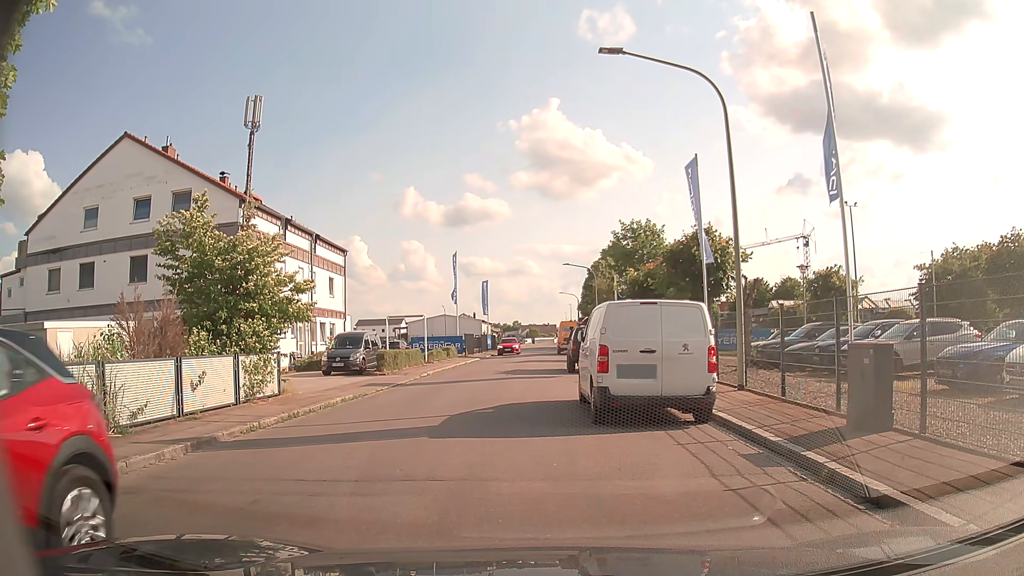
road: residential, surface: asphalt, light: Day
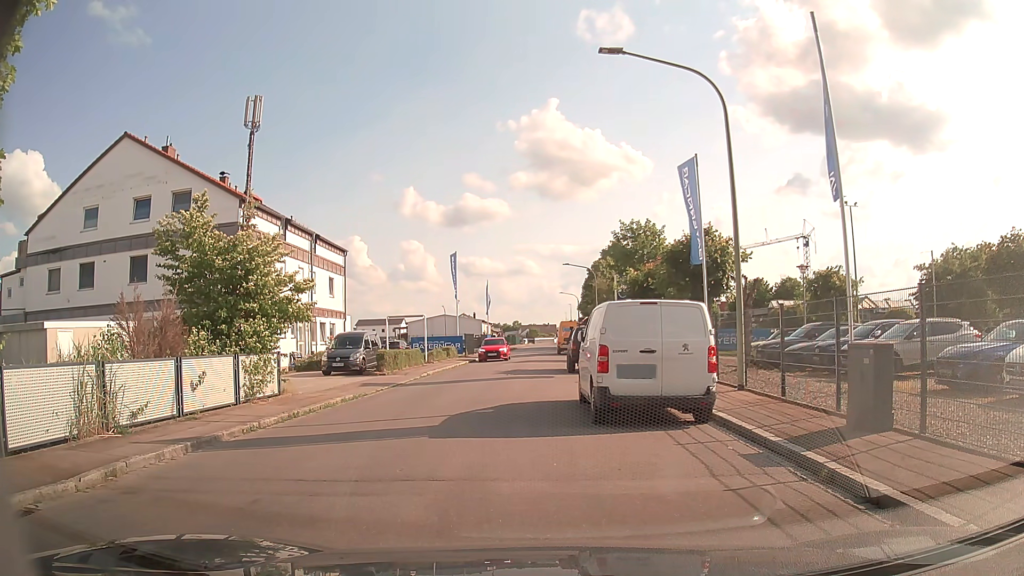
(0.0, 0.0) m; 0°
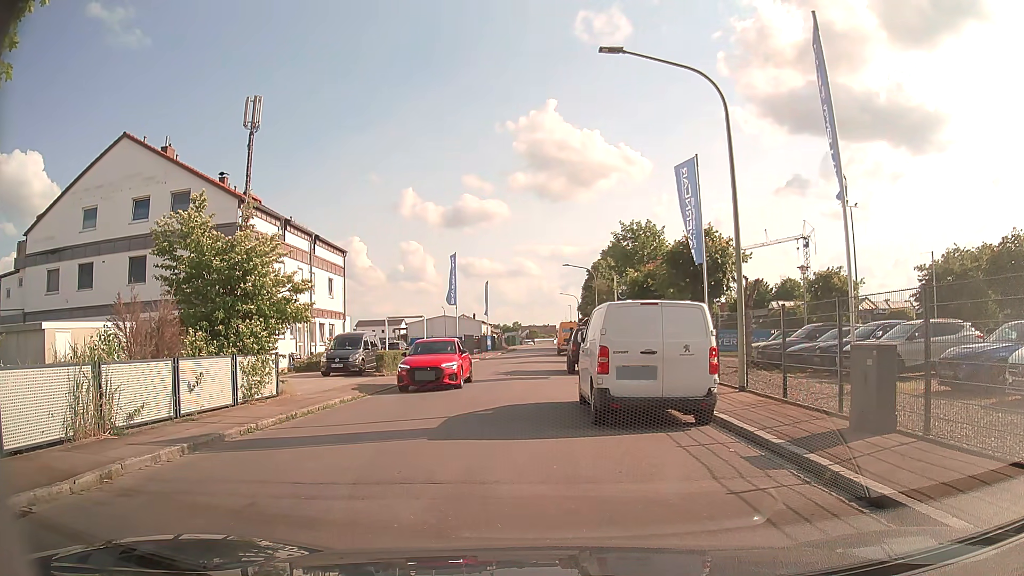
(0.0, +0.1) m; 0°
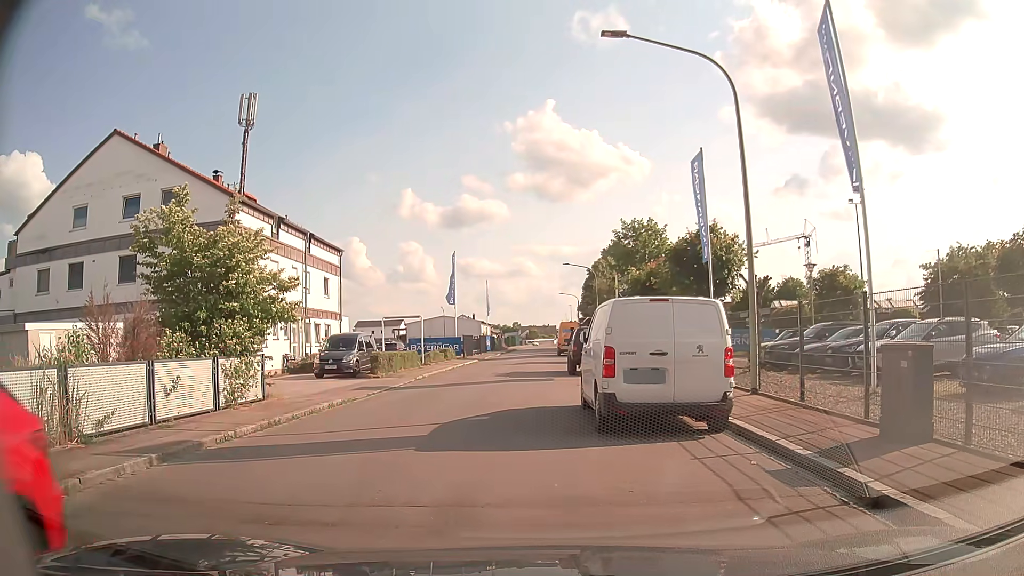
(0.0, +0.9) m; 0°
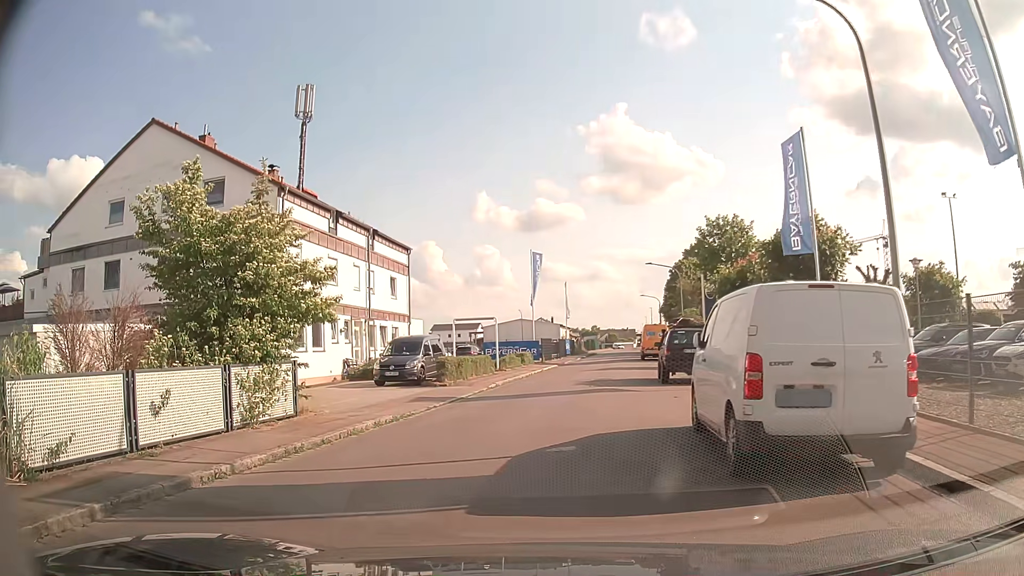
(0.0, +3.1) m; -6°
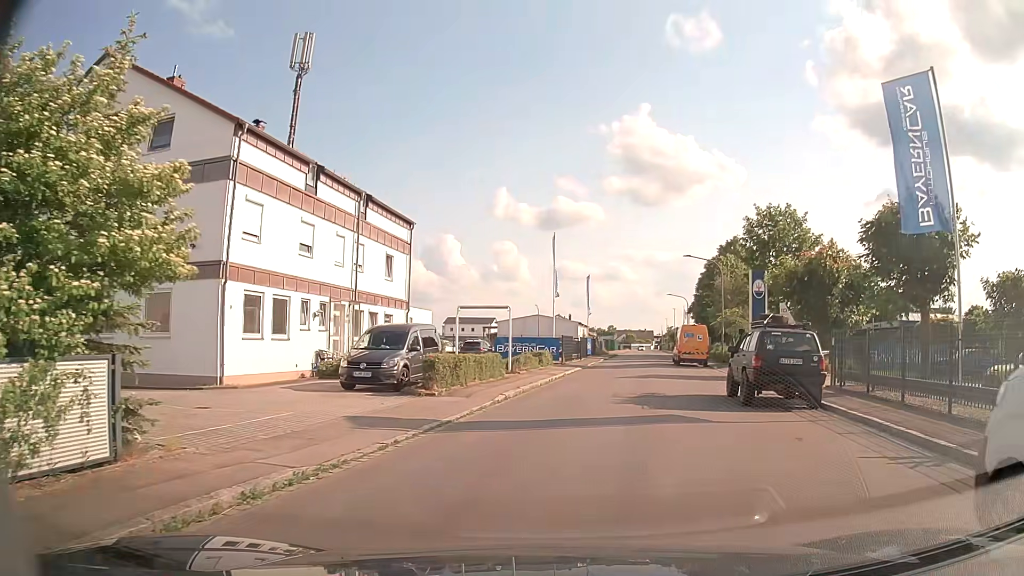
(-0.3, +7.0) m; -1°
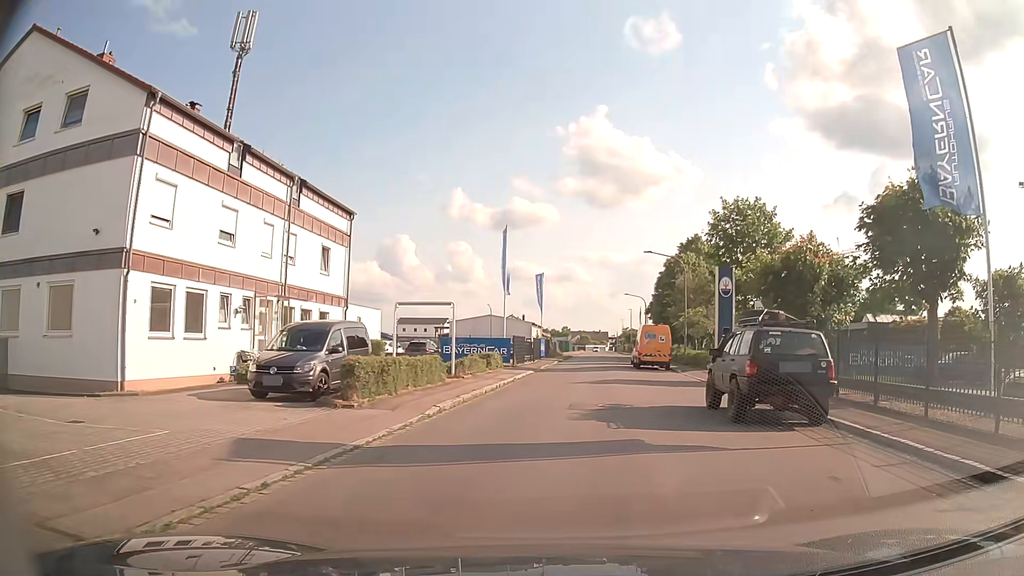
(+0.1, +3.0) m; +5°
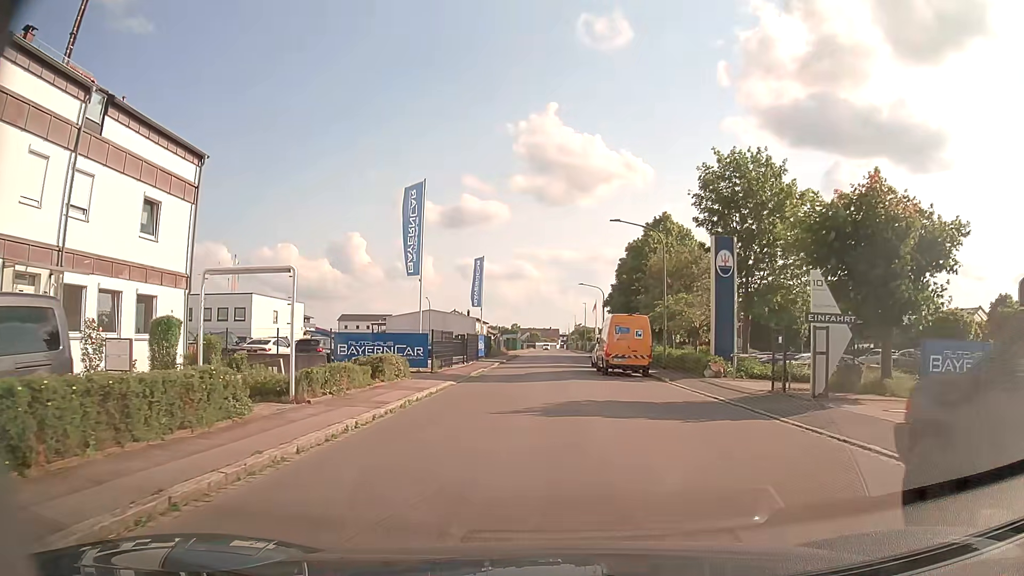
(+0.5, +11.1) m; +4°
